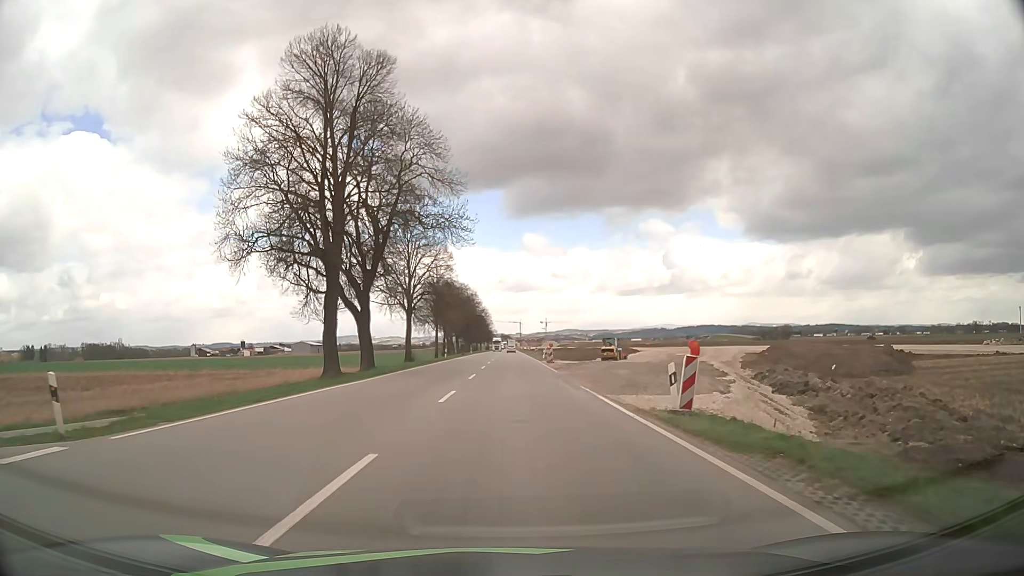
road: unclassified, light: Day
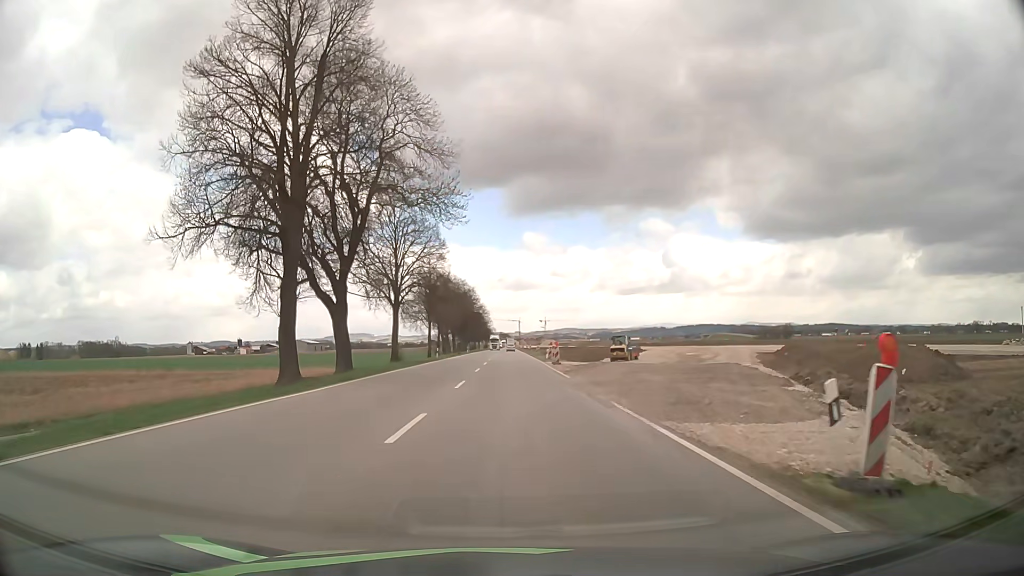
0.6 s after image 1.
(0.0, +7.1) m; 0°
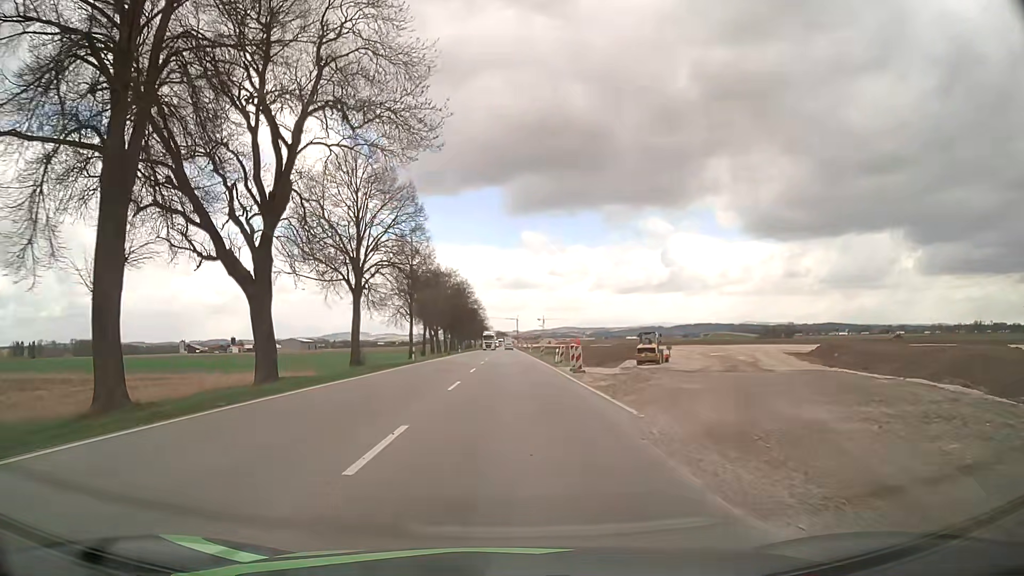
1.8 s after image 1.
(0.0, +14.3) m; 0°
(0, +10) (0, +20) (0, +30) (0, +40) (0, +50) (0, +60) (0, +70) (0, +80) (0, +90) (+1, +100) m
